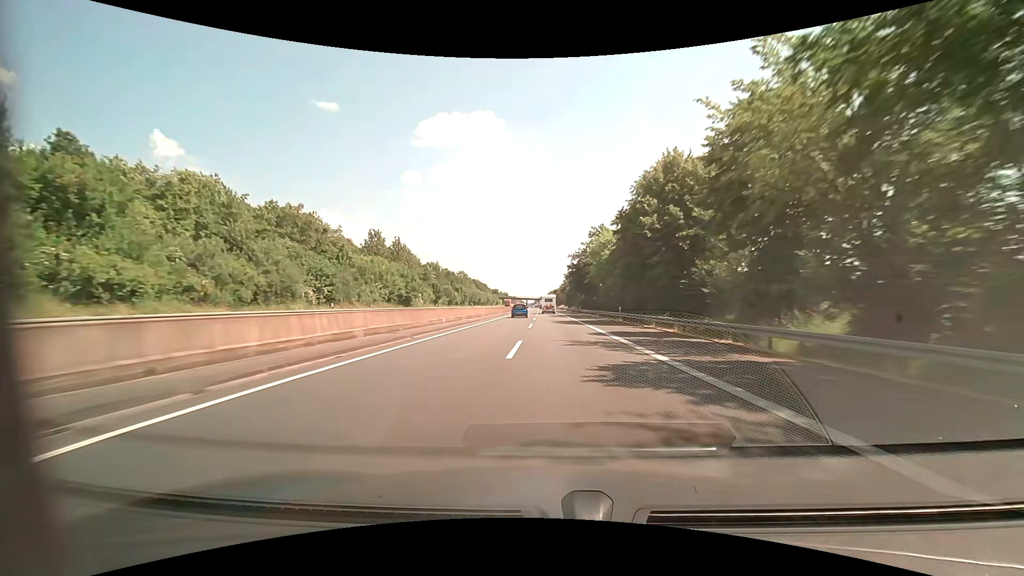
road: motorway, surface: asphalt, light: Day
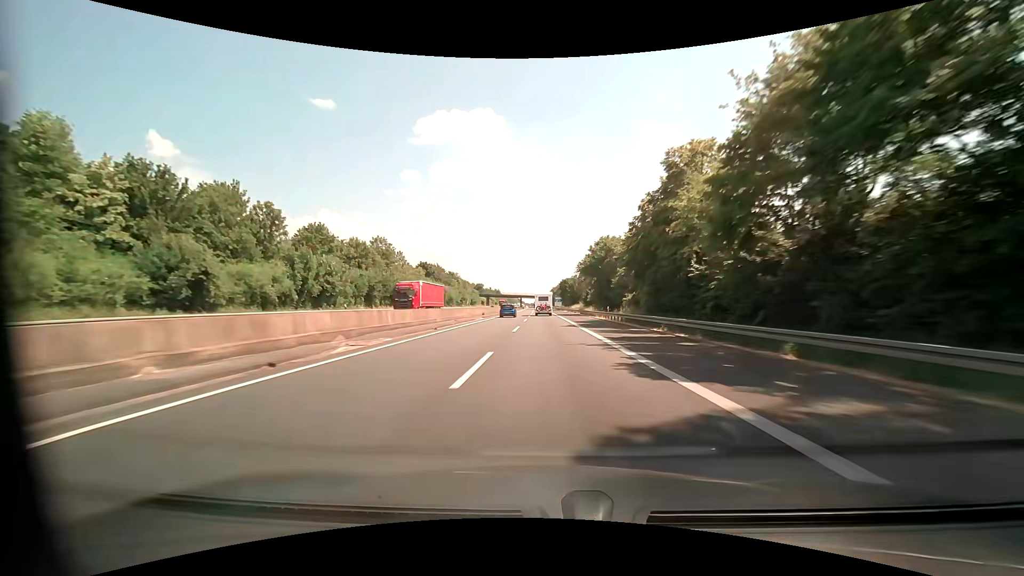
(+0.4, +94.8) m; 0°
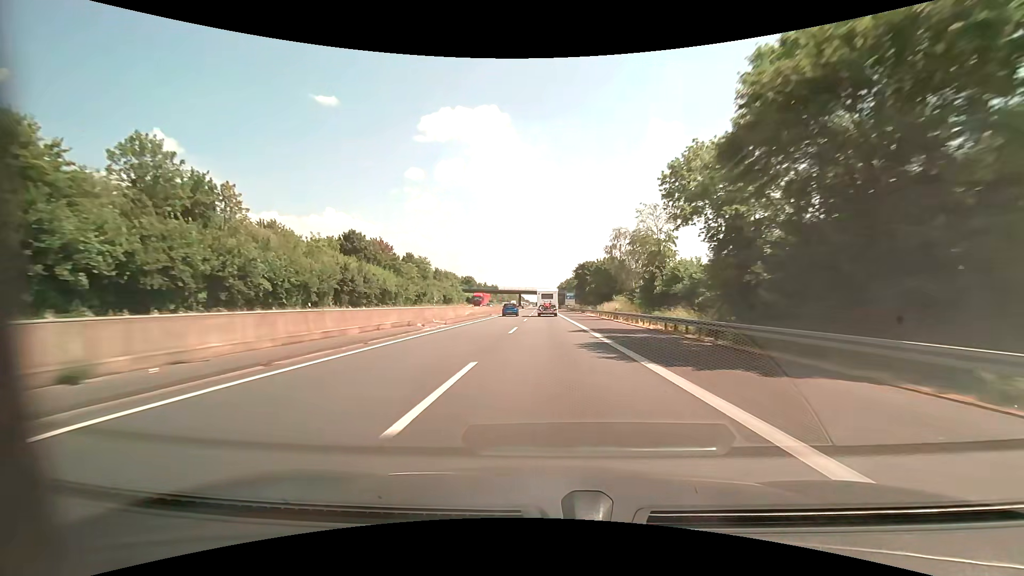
(-0.2, +56.8) m; -1°
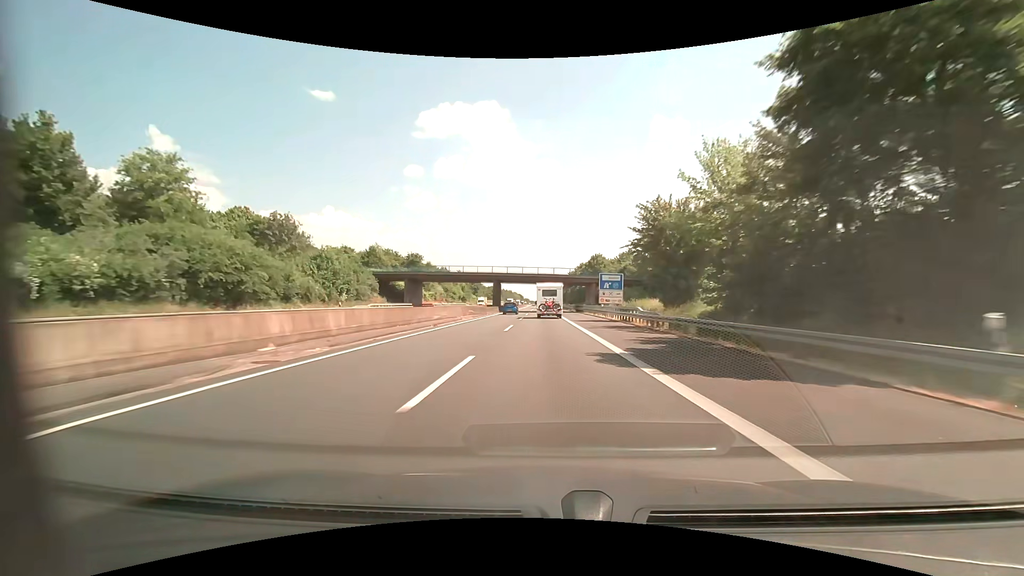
(-0.3, +88.3) m; 0°
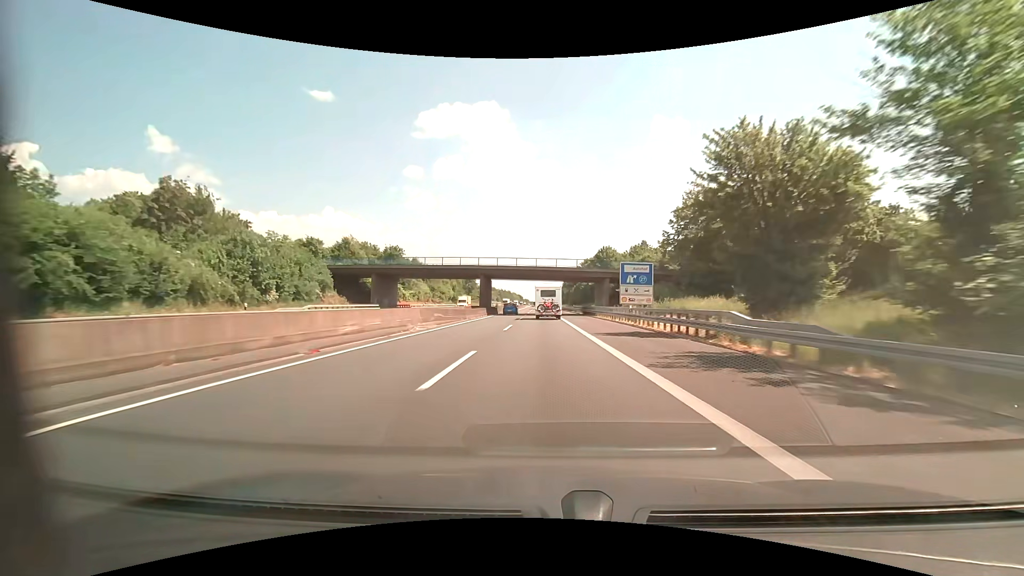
(0.0, +16.6) m; 0°
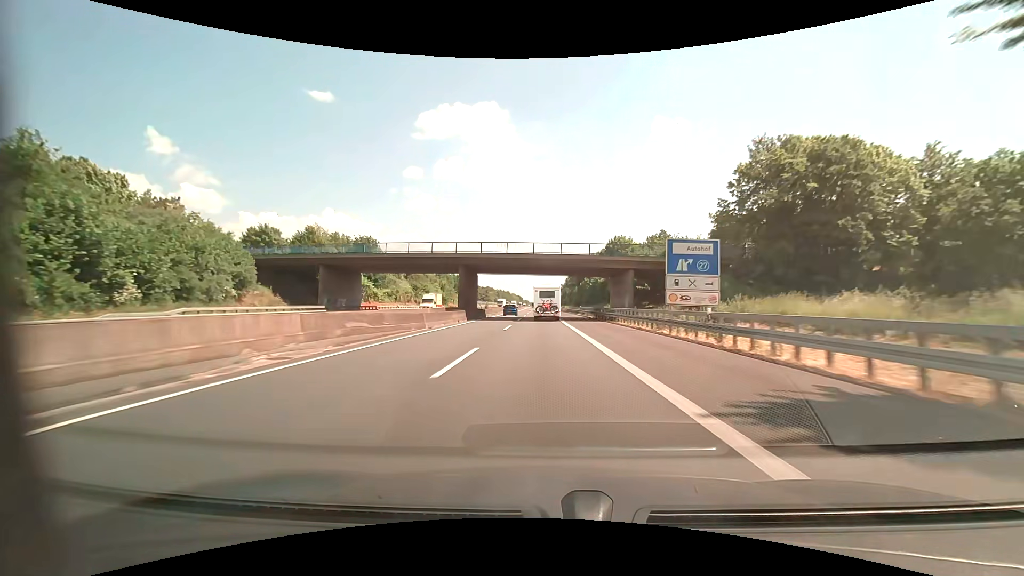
(0.0, +16.4) m; 0°
